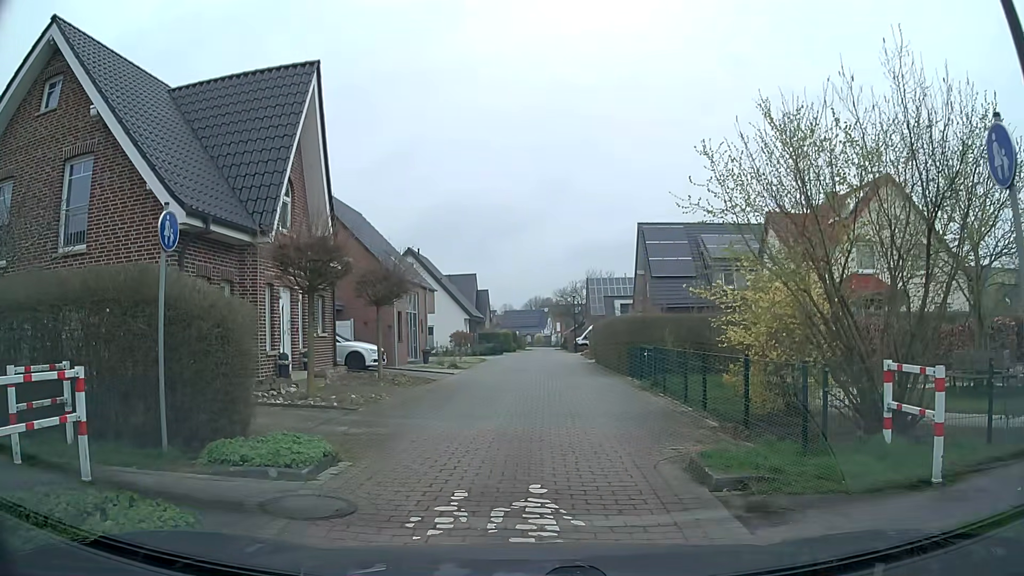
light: Day
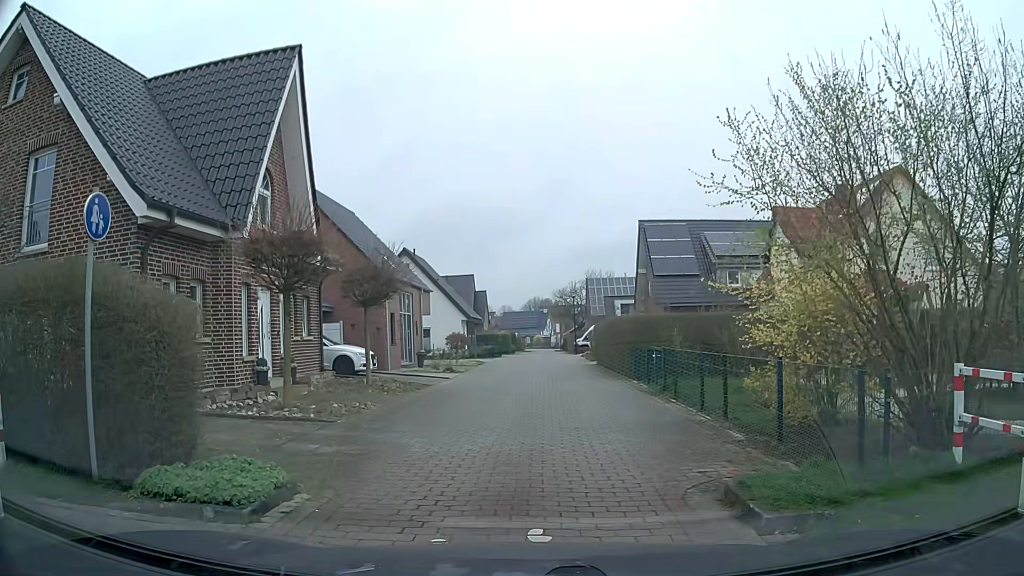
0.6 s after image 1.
(0.0, +1.4) m; -2°
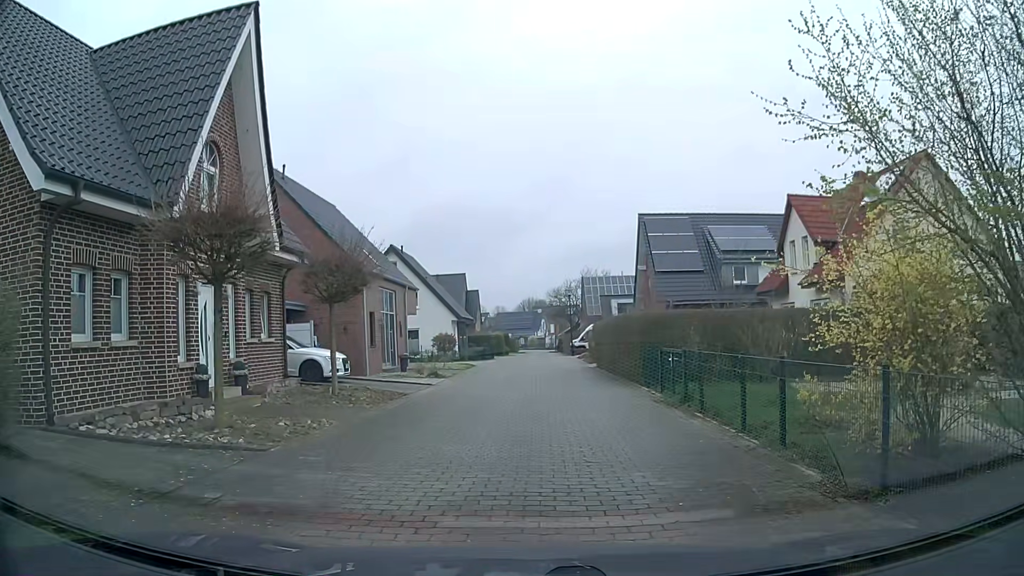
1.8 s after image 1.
(0.0, +2.7) m; -1°
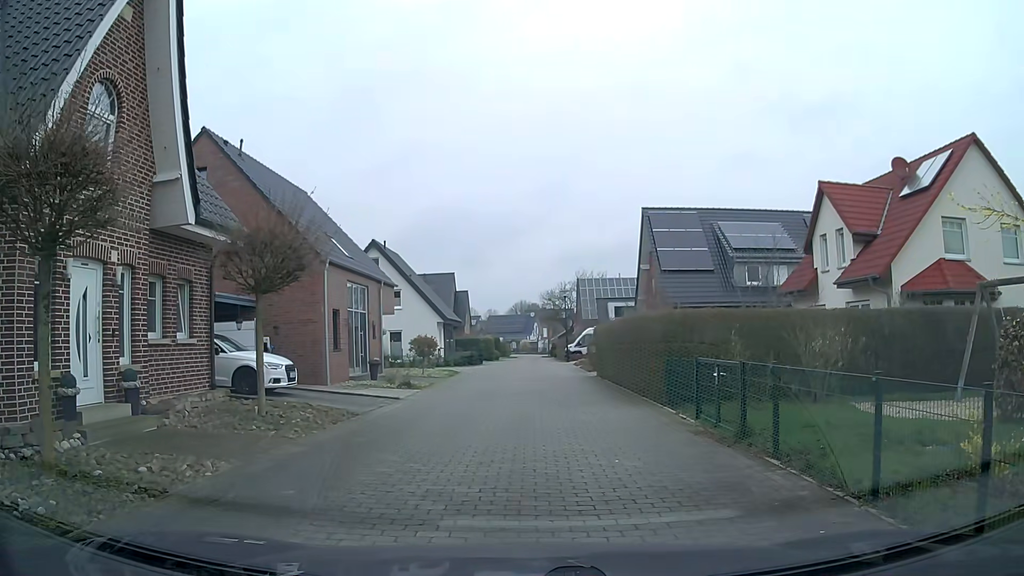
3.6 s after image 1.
(+0.1, +4.0) m; +2°
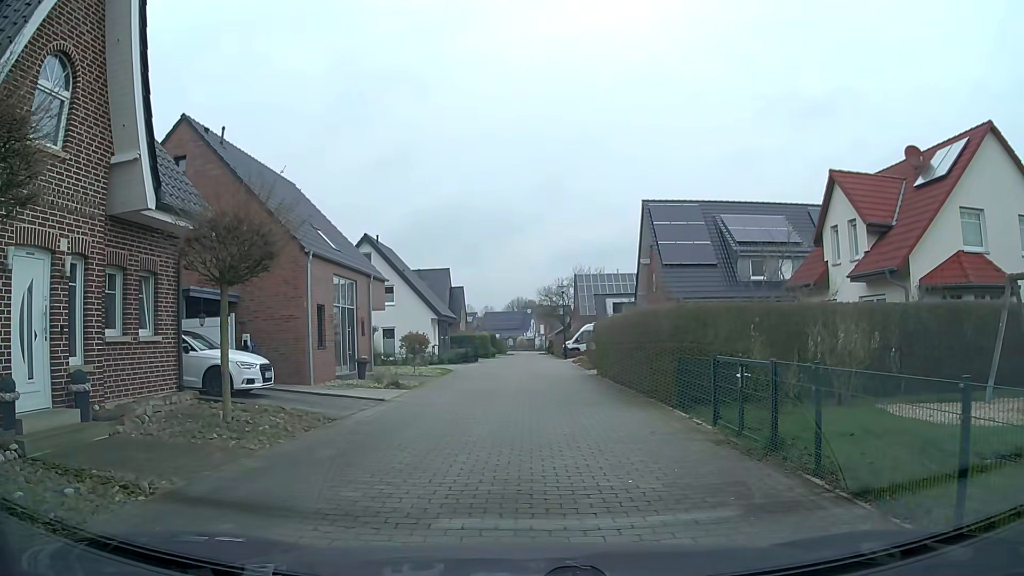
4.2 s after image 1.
(0.0, +1.3) m; 0°
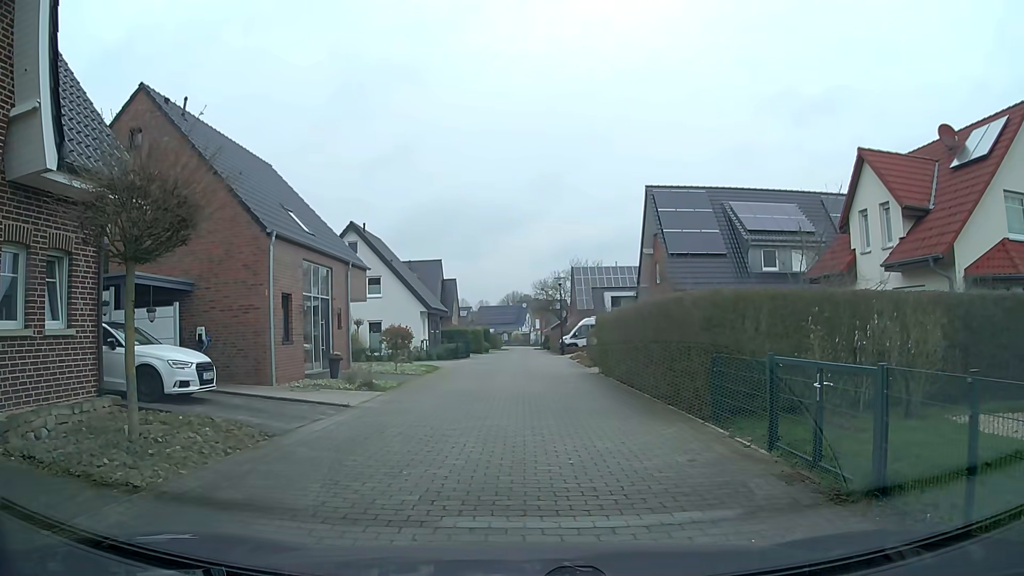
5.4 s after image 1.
(+0.1, +2.7) m; +1°
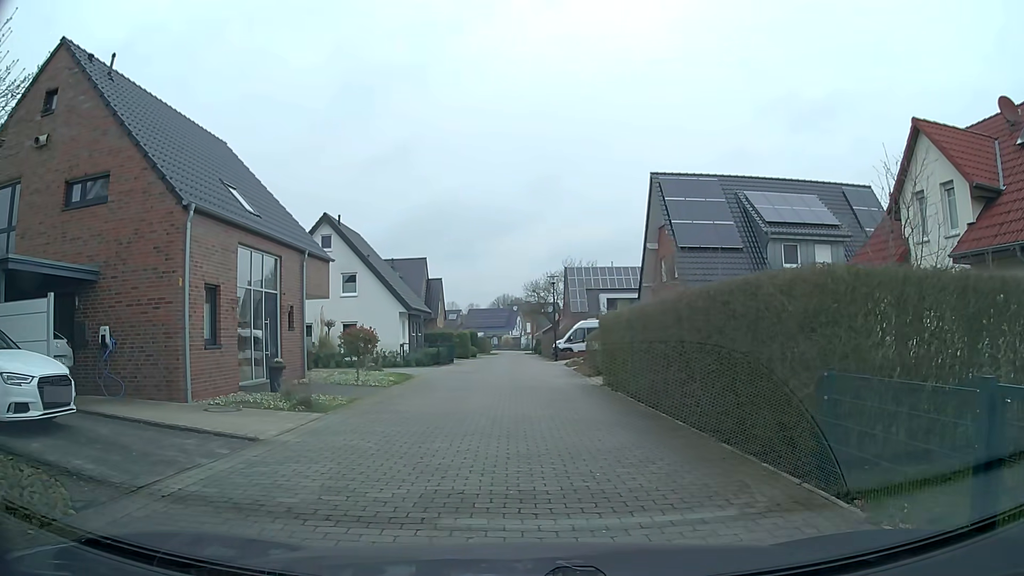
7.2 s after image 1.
(0.0, +4.2) m; 0°
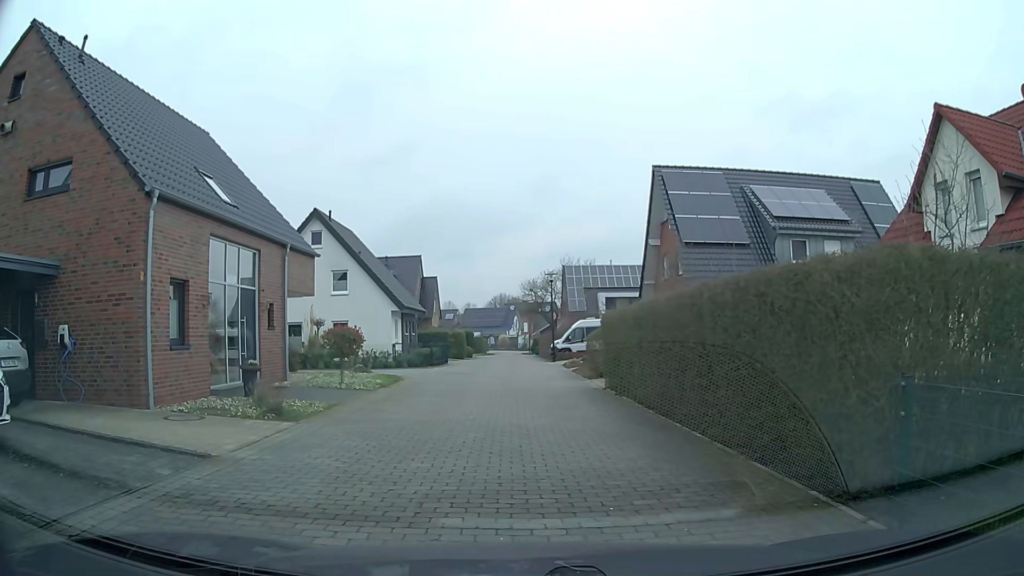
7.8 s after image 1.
(0.0, +1.4) m; -1°
